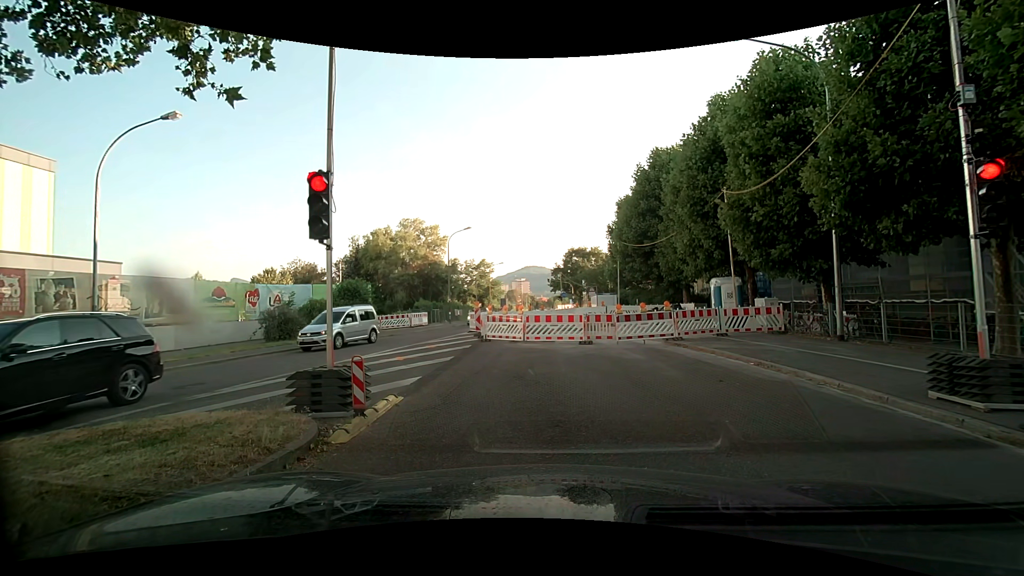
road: secondary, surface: asphalt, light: Day
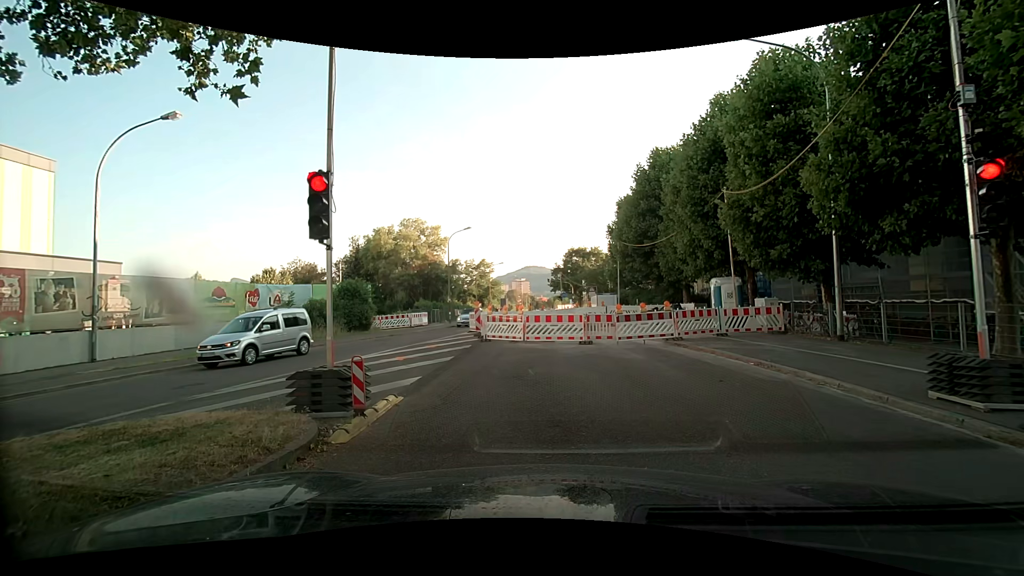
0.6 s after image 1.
(0.0, 0.0) m; 0°
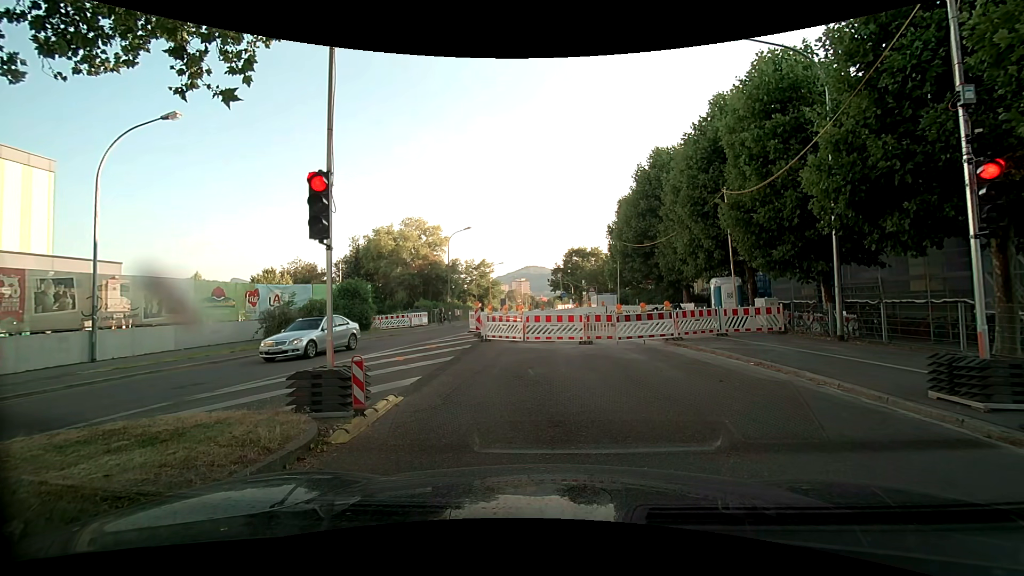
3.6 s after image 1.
(0.0, 0.0) m; 0°
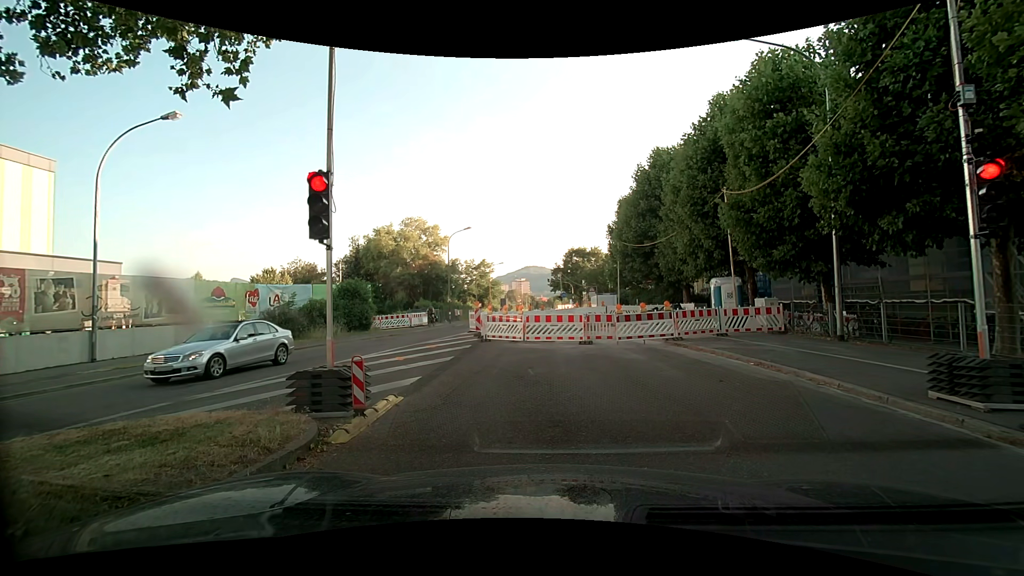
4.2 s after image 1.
(0.0, 0.0) m; 0°
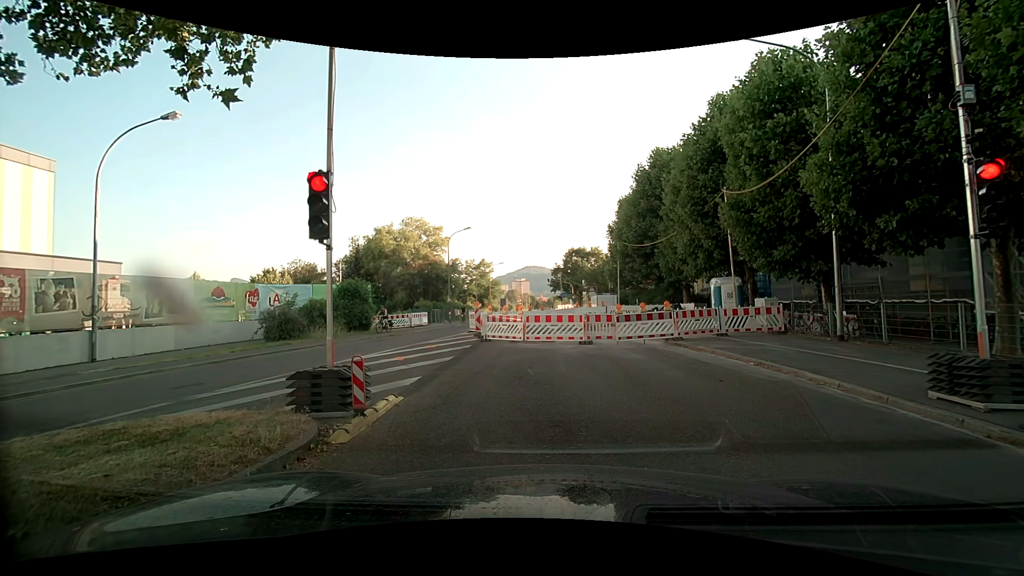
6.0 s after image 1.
(0.0, 0.0) m; 0°
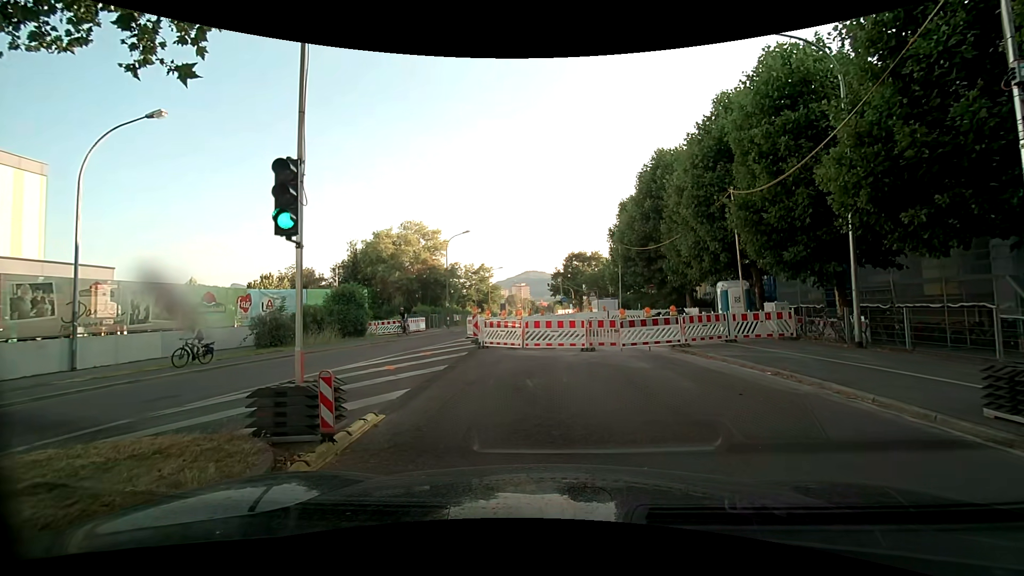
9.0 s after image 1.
(0.0, +1.0) m; -1°
